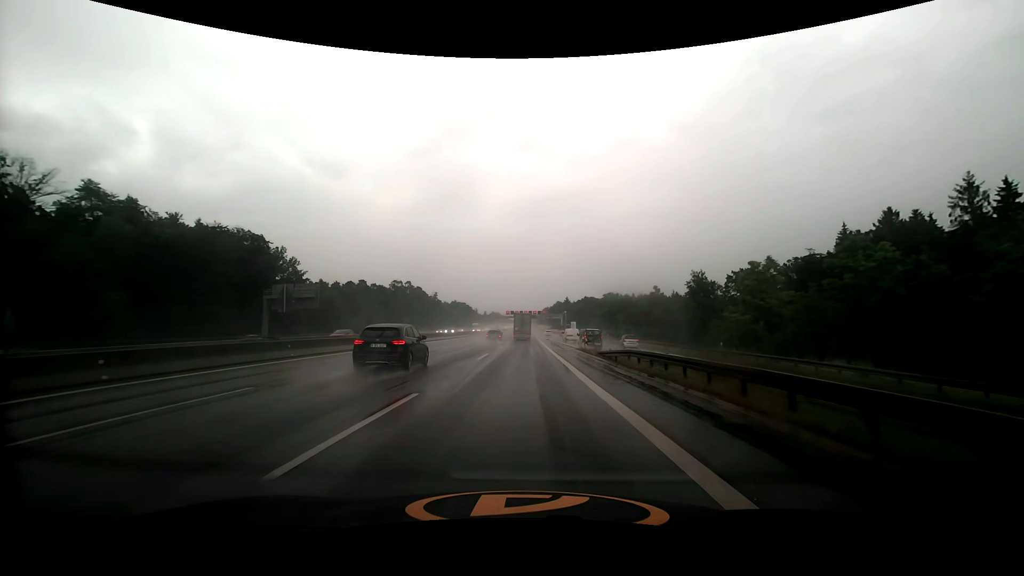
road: motorway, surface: asphalt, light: Day
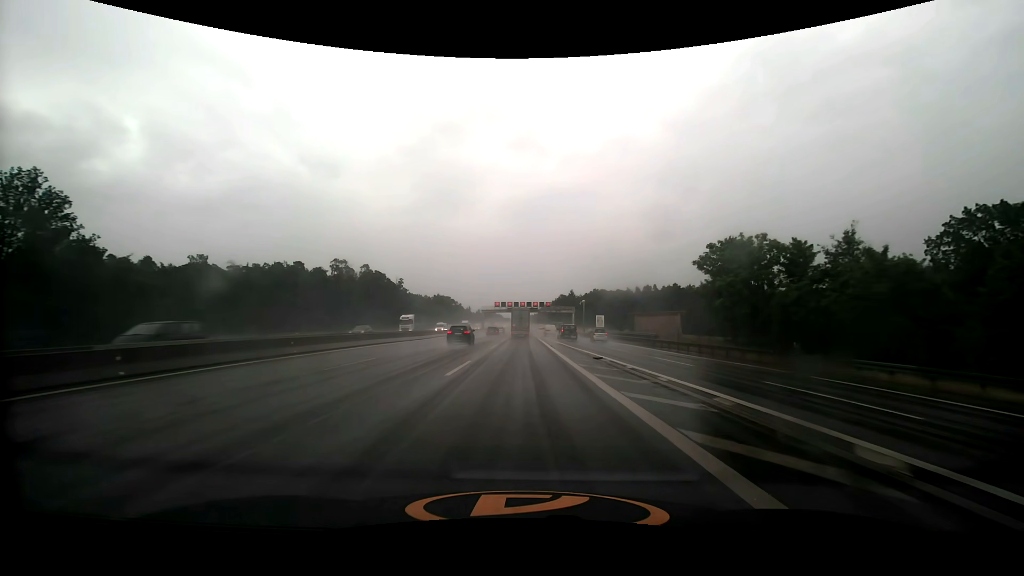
(-0.1, +62.7) m; 0°
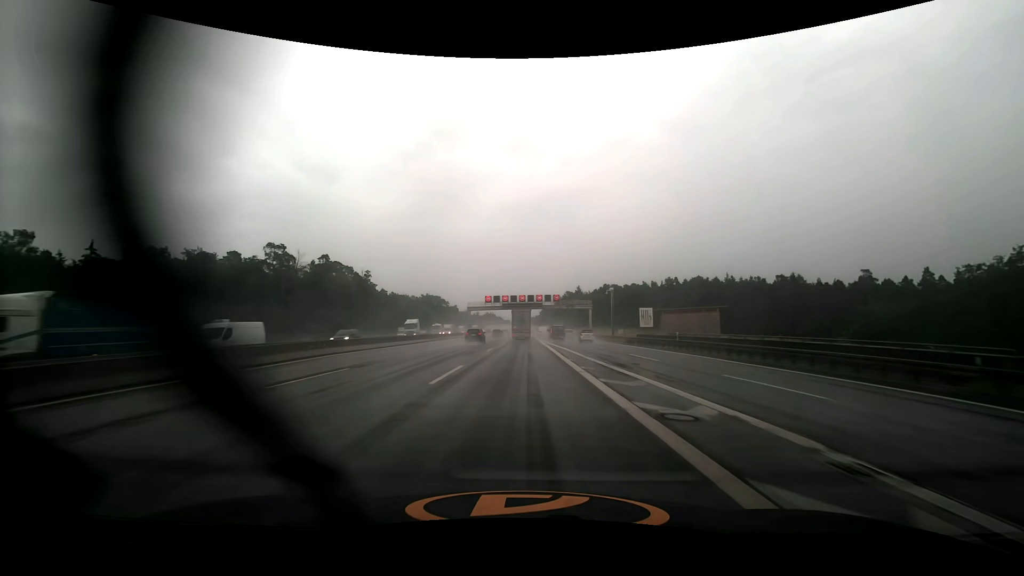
(0.0, +37.8) m; 0°
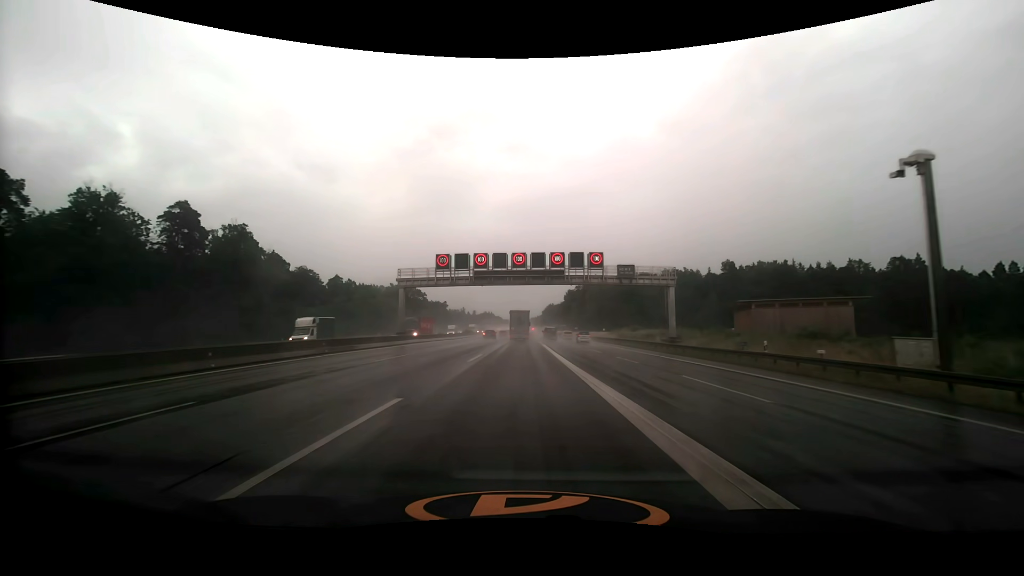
(0.0, +62.5) m; 0°
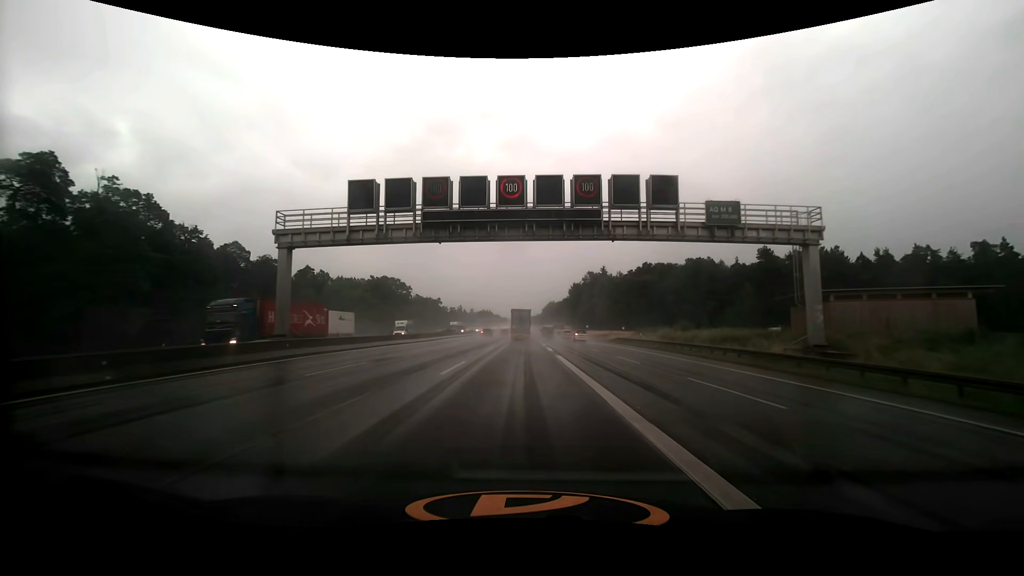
(0.0, +24.8) m; 0°
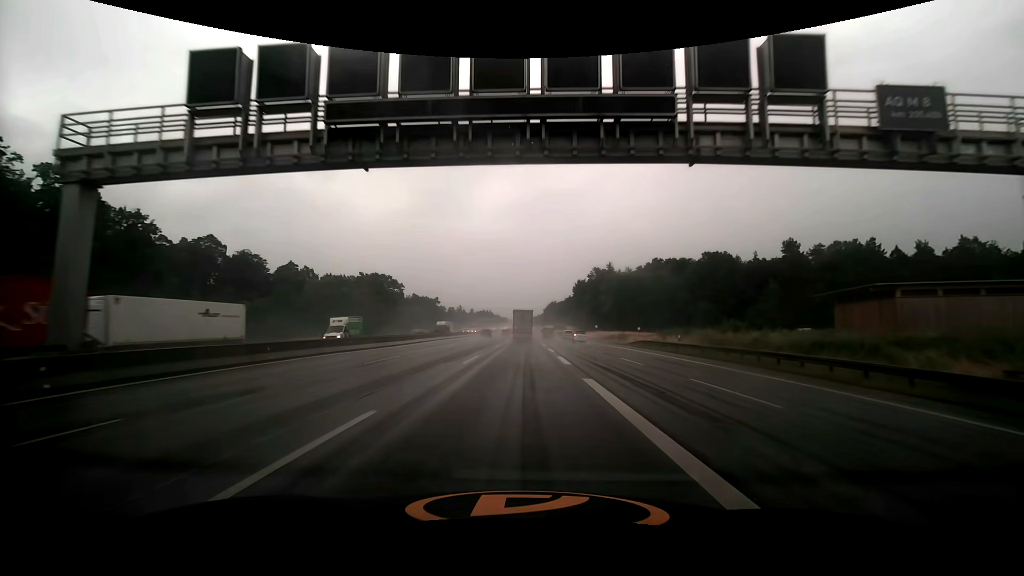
(0.0, +12.5) m; 0°
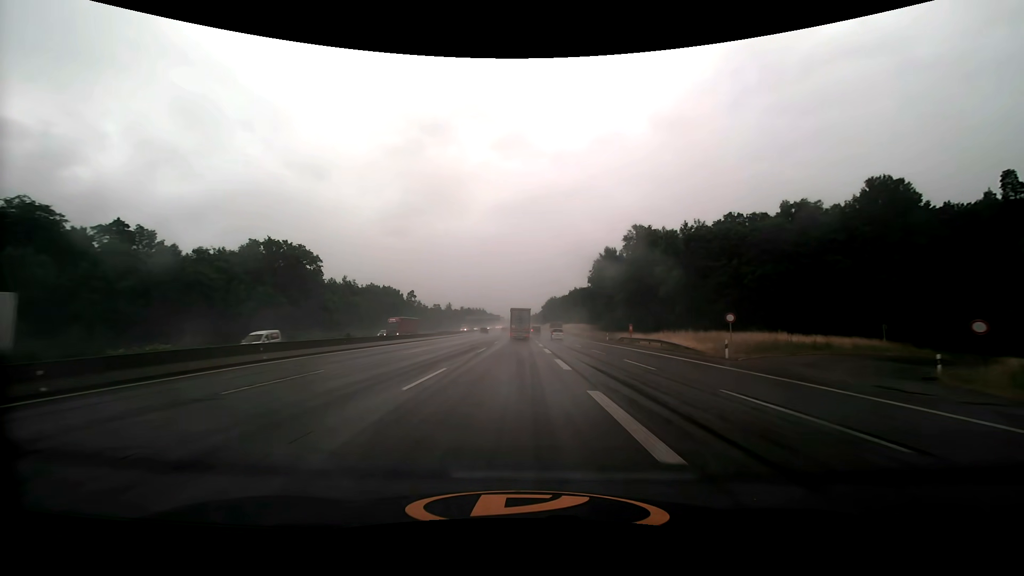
(+0.4, +63.2) m; +1°
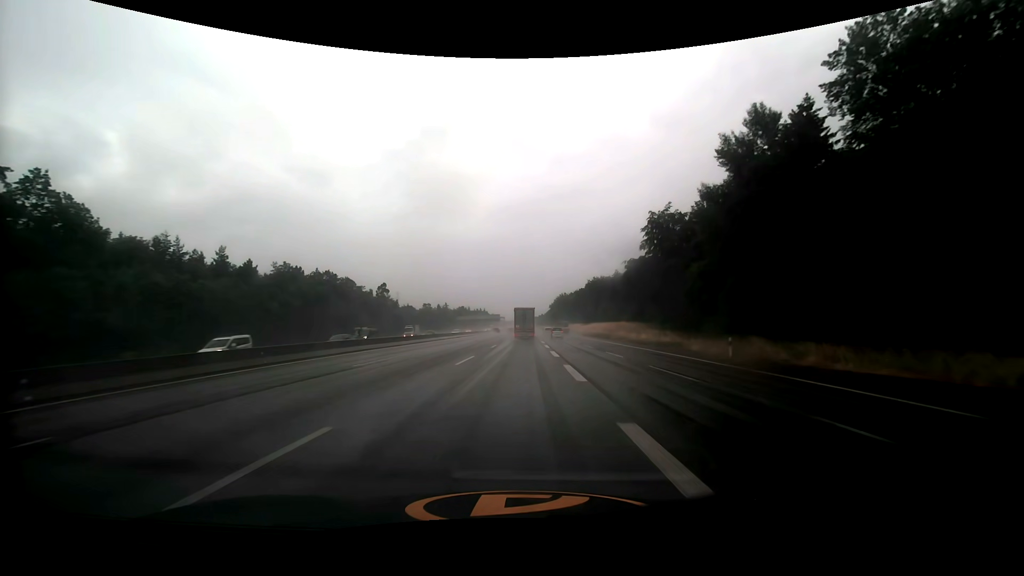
(-0.3, +64.2) m; -1°
